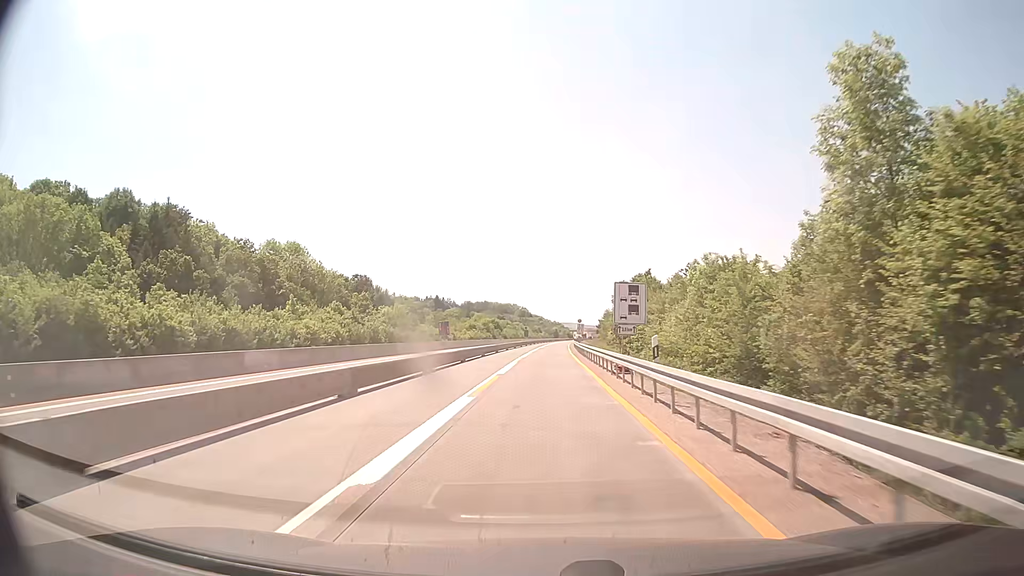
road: motorway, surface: concrete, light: Day
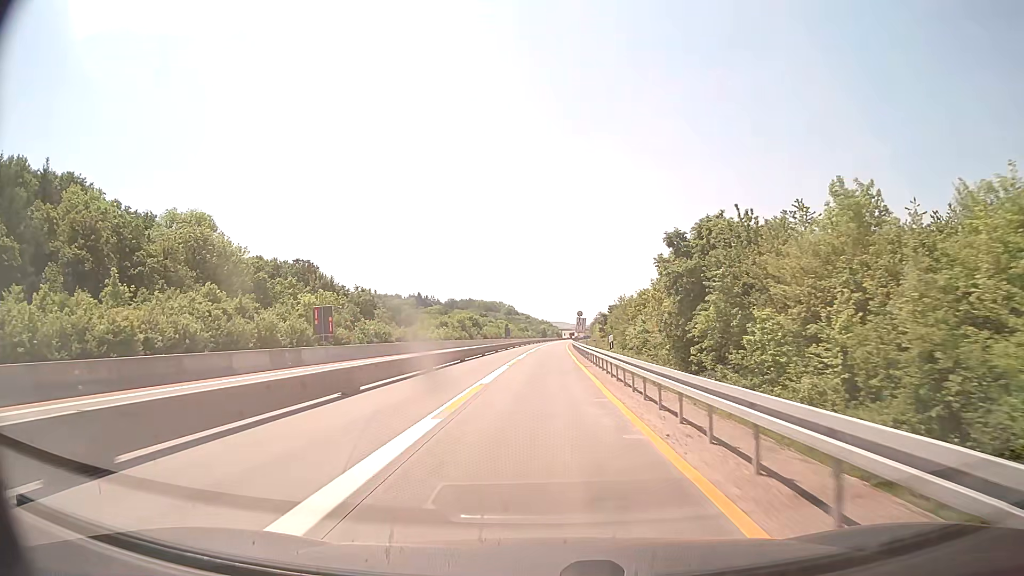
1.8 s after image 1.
(+0.4, +39.3) m; +1°
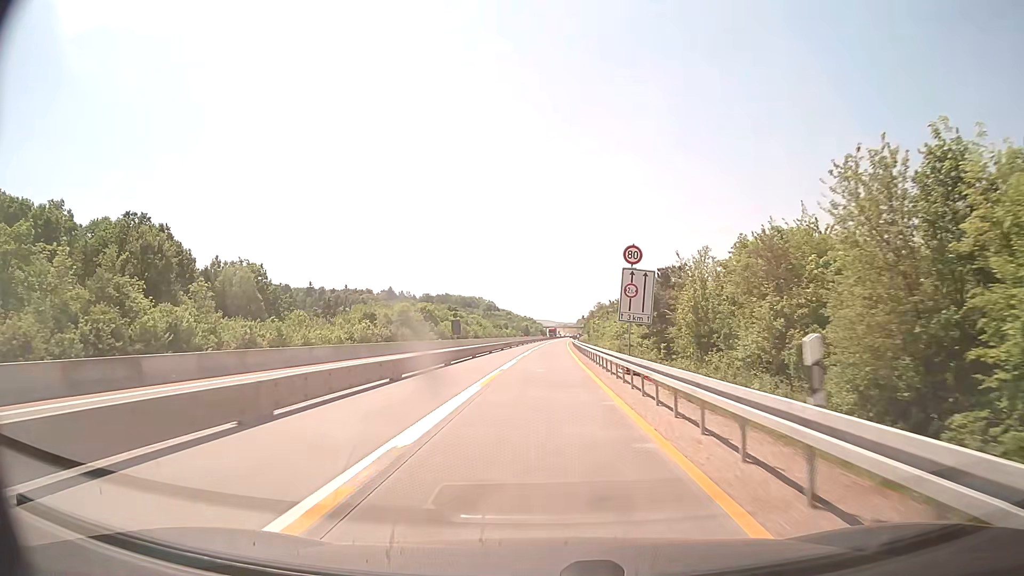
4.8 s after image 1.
(+0.8, +65.5) m; +1°
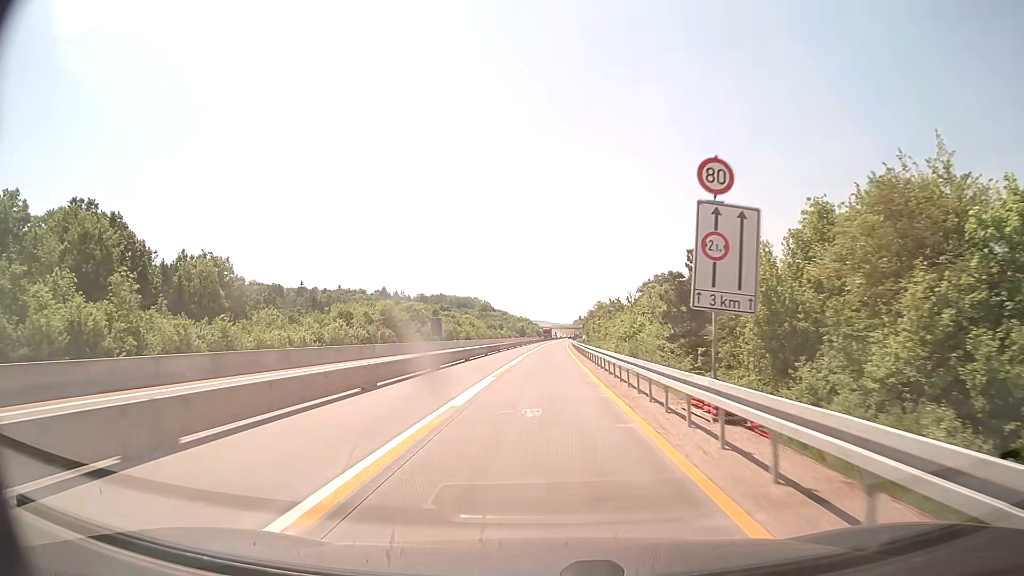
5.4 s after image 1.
(+0.1, +13.1) m; 0°
(0, +10) (0, +20) (0, +30) (0, +40) (0, +50) (+1, +60) (+1, +70) (+1, +80) (+1, +90) (+2, +100) m
